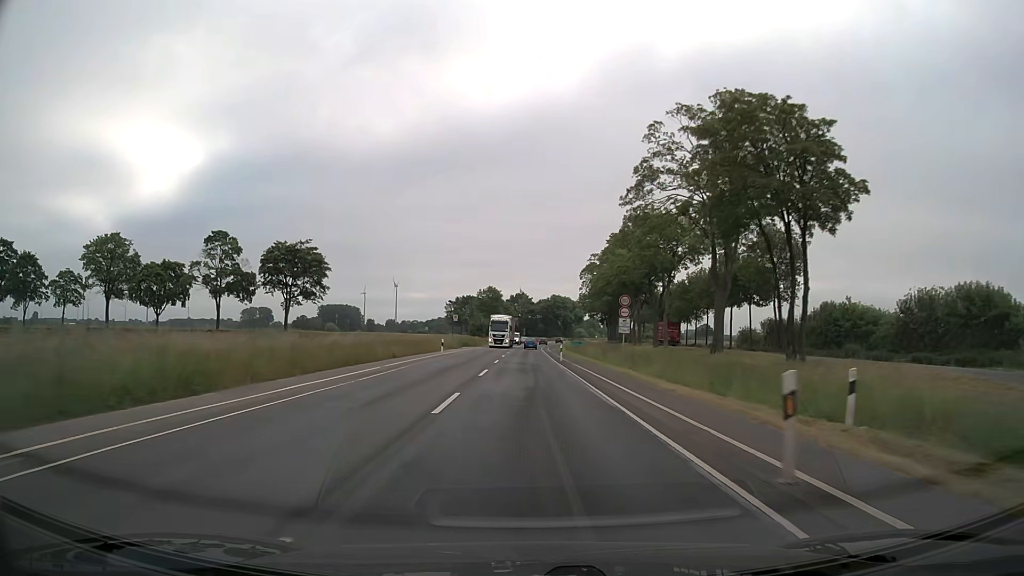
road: secondary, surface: asphalt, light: Day
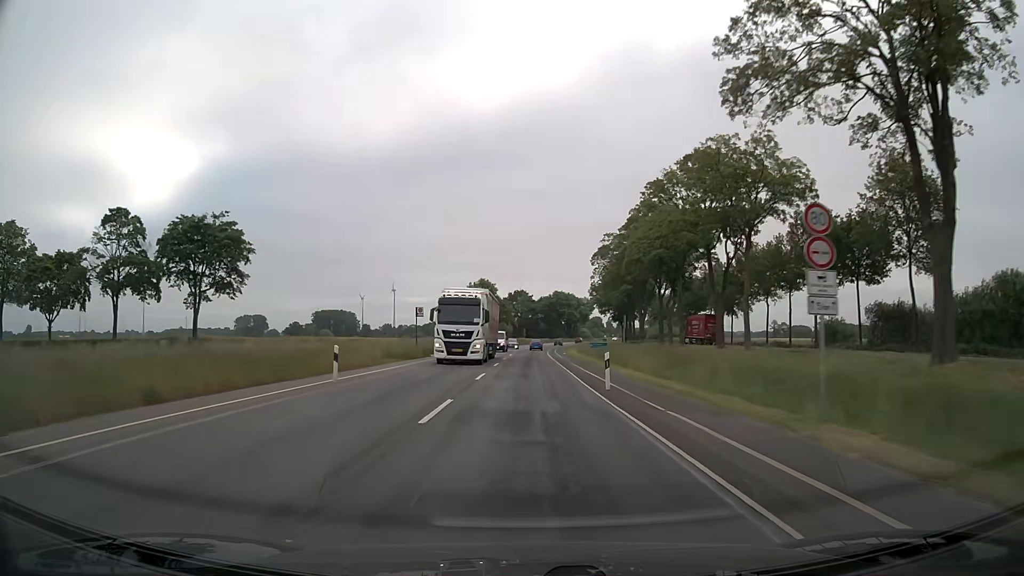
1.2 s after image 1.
(-0.1, +25.2) m; 0°
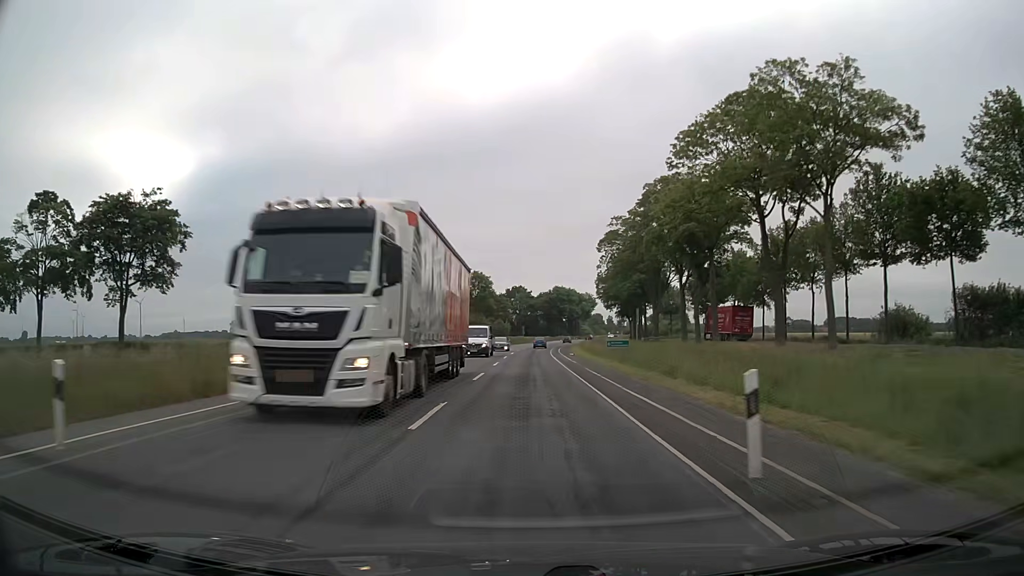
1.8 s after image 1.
(0.0, +12.6) m; 0°
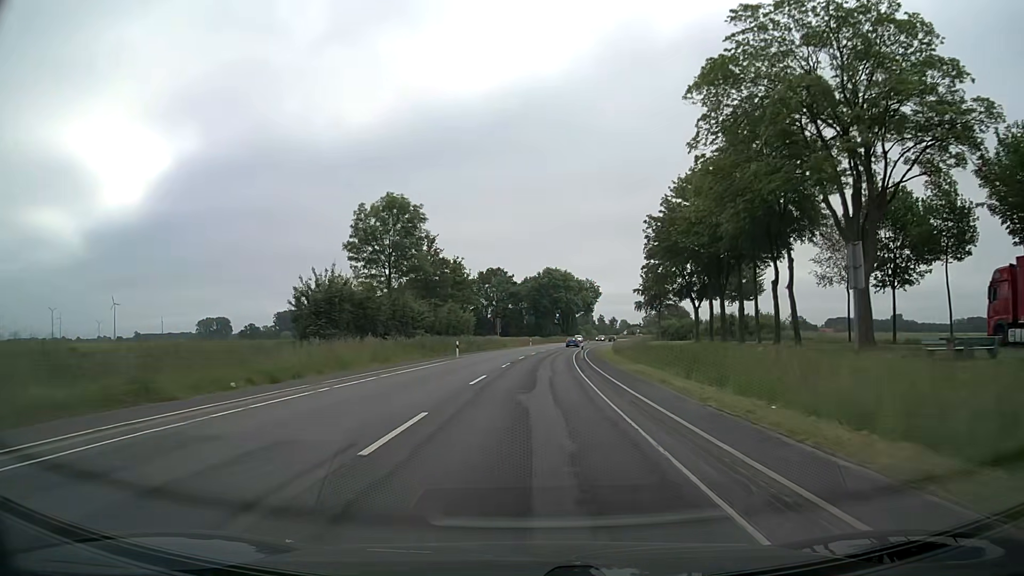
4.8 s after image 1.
(+0.3, +63.3) m; +1°
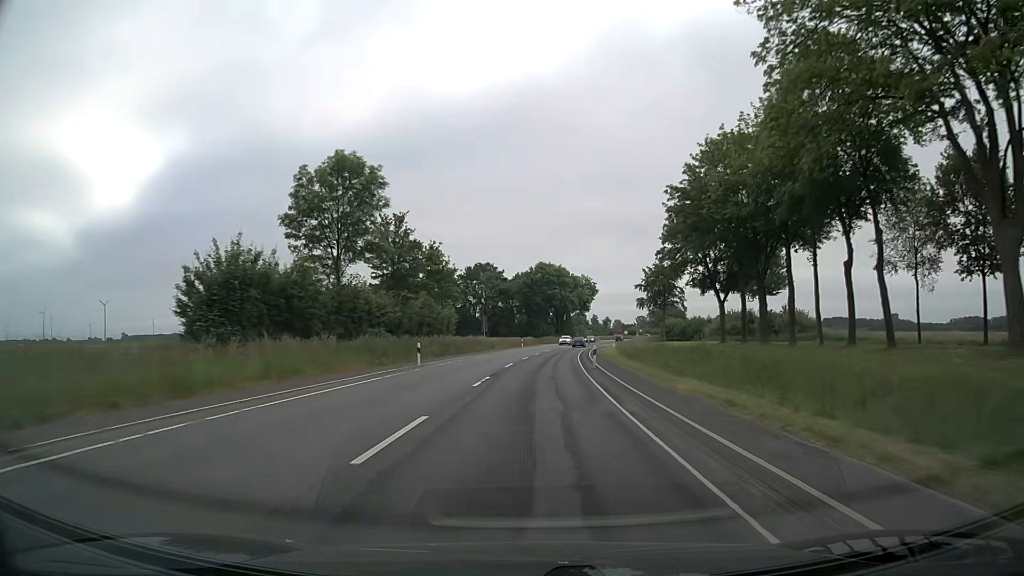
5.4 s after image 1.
(+0.1, +12.7) m; +1°
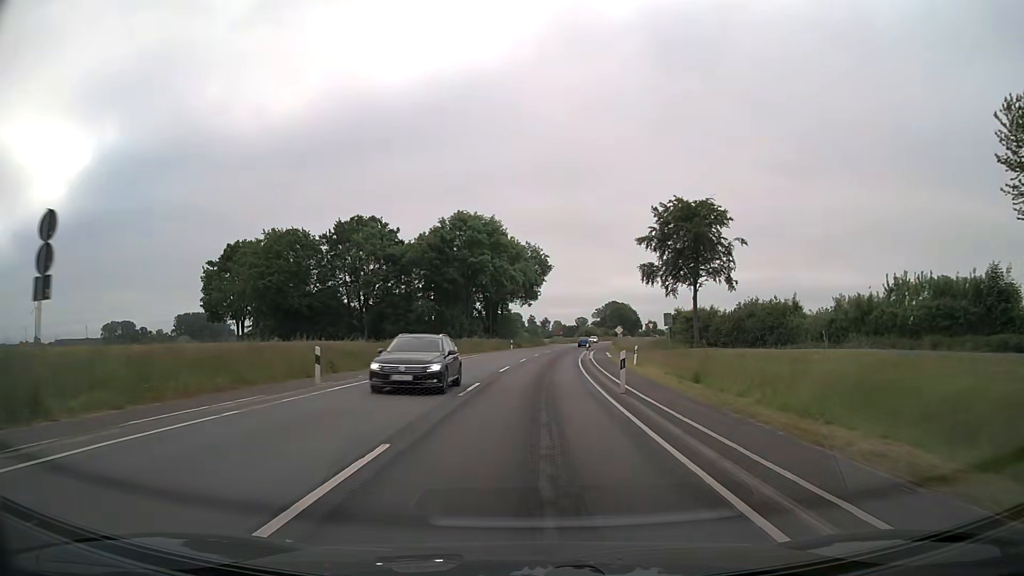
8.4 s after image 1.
(+3.3, +63.2) m; +6°
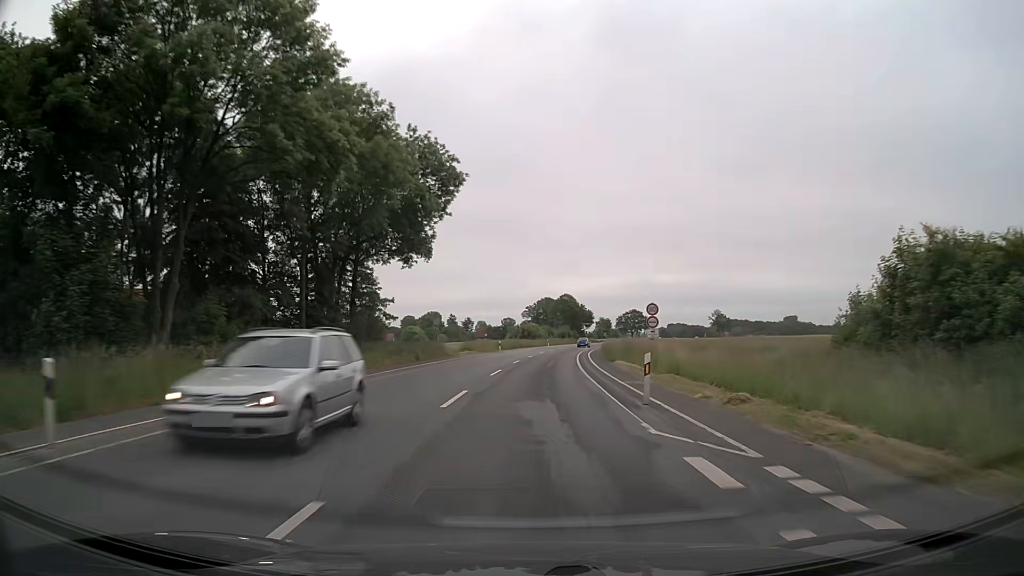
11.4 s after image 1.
(+3.2, +63.1) m; +6°
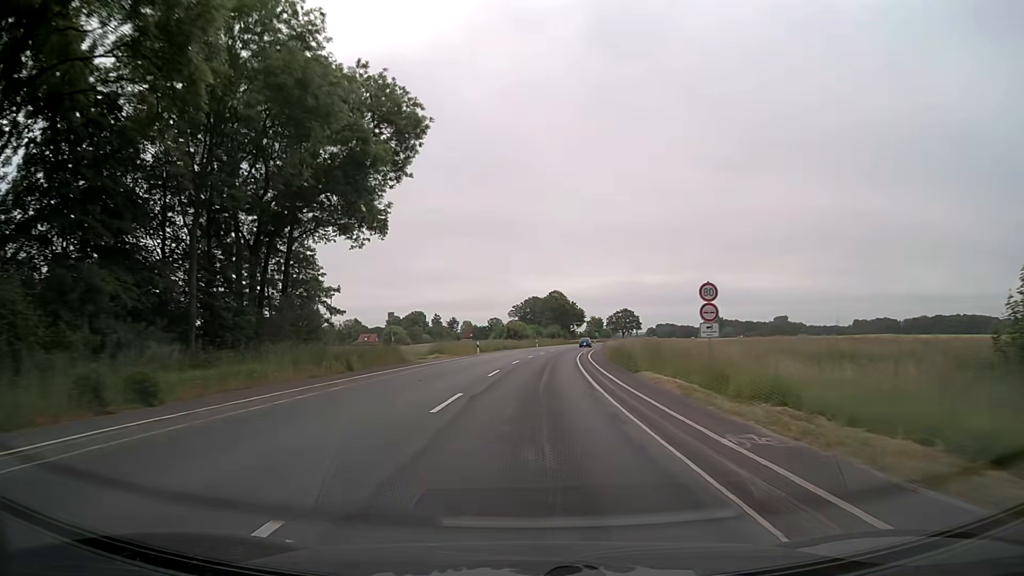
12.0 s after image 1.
(+0.1, +12.7) m; +1°
(0, +10) (0, +20) (+1, +30) (+1, +40) (+2, +50) (+3, +60) (+4, +70) (+5, +80) (+6, +90) (+8, +100) m
